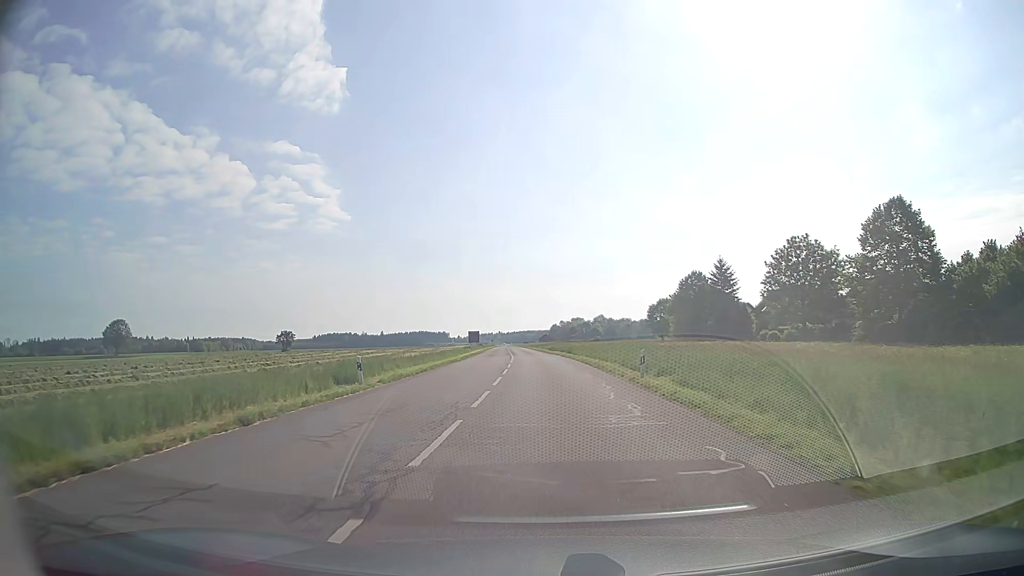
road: tertiary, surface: asphalt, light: Day
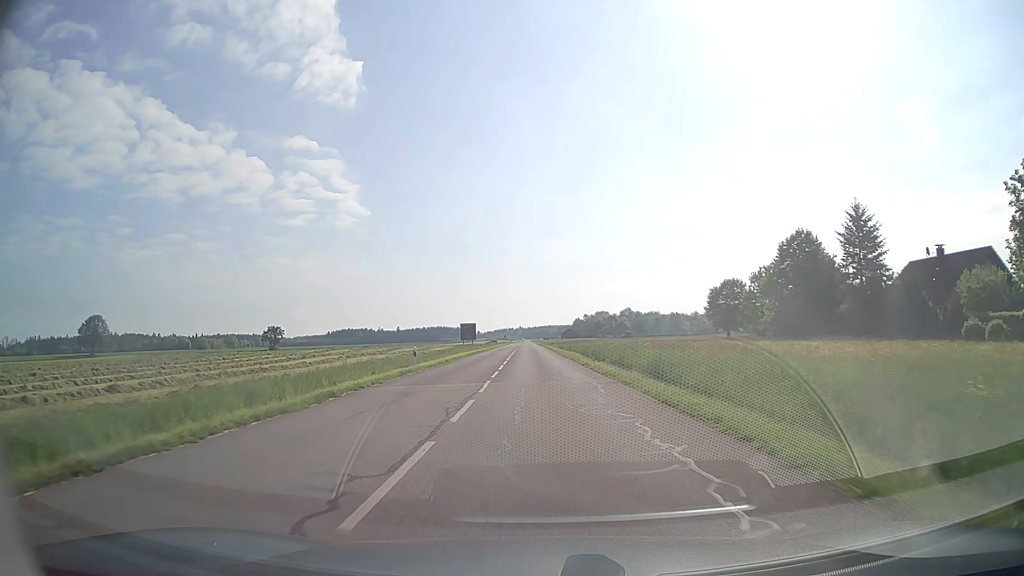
(-0.3, +38.8) m; -2°
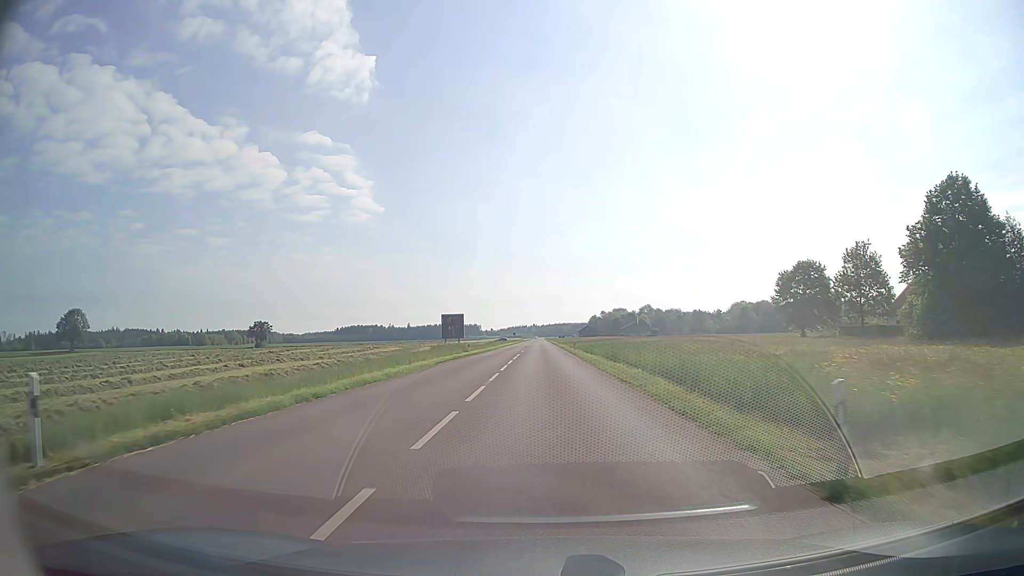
(-0.4, +27.1) m; -1°
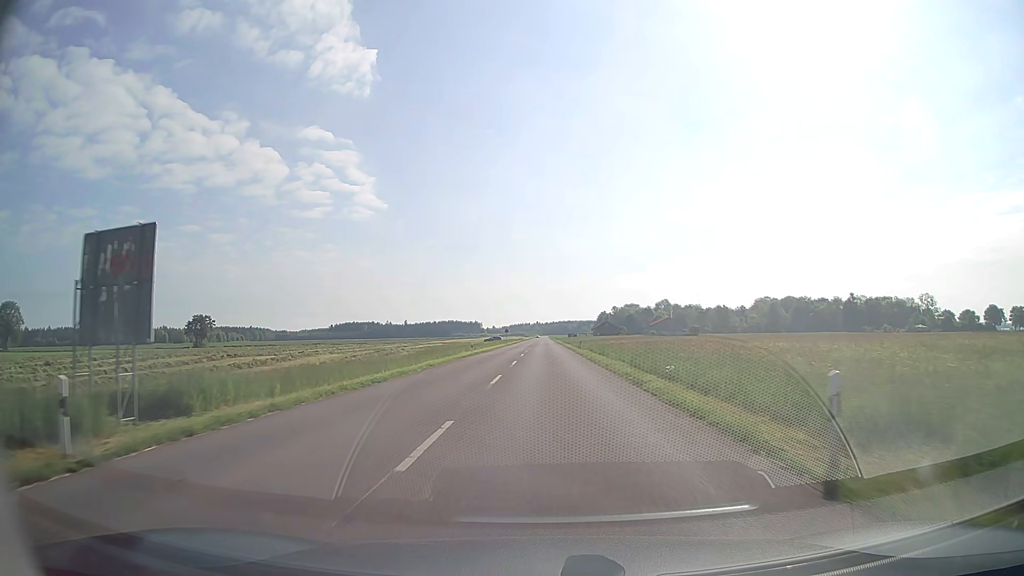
(-0.3, +49.9) m; 0°
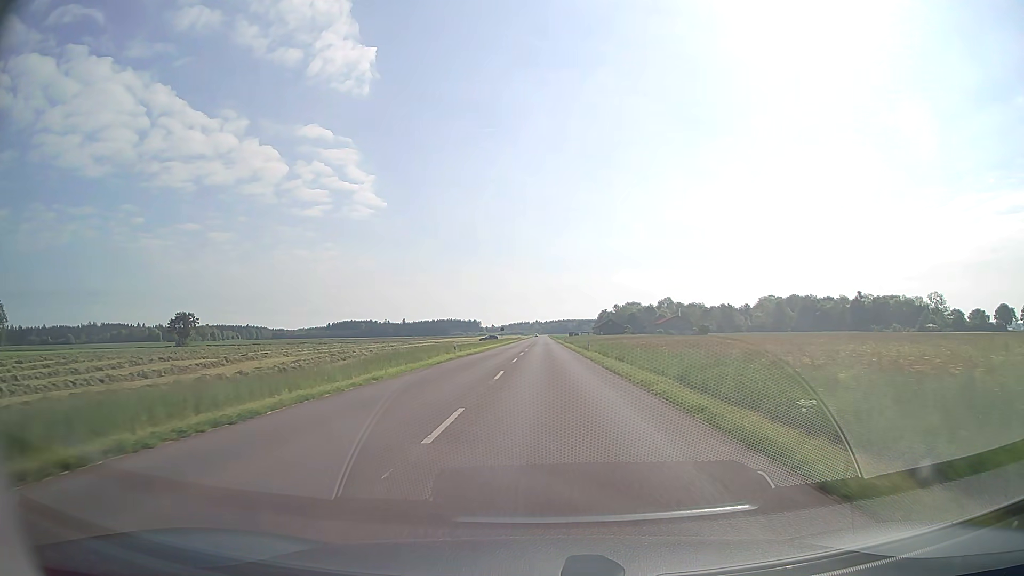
(0.0, +10.4) m; 0°
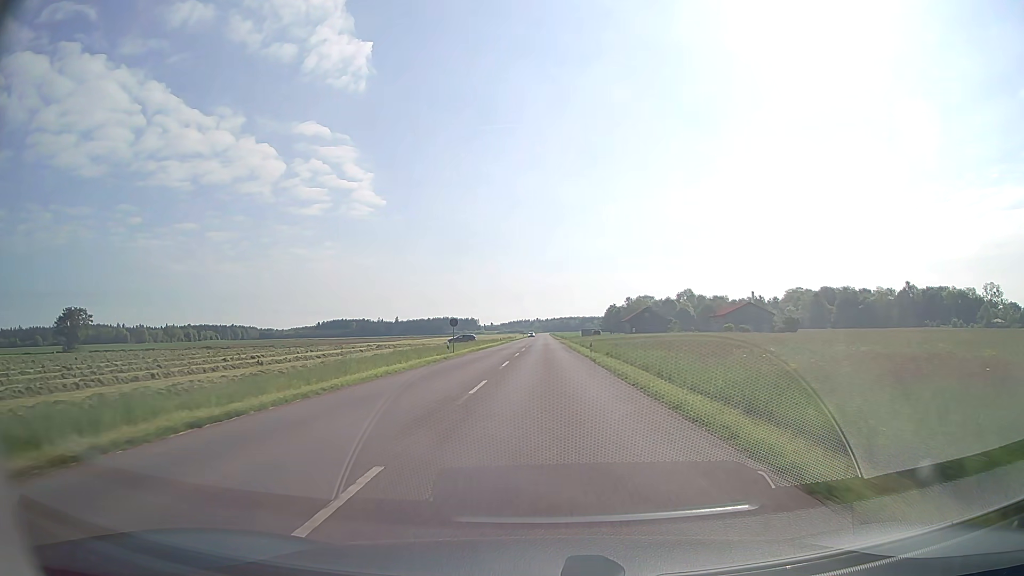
(+0.1, +53.7) m; 0°
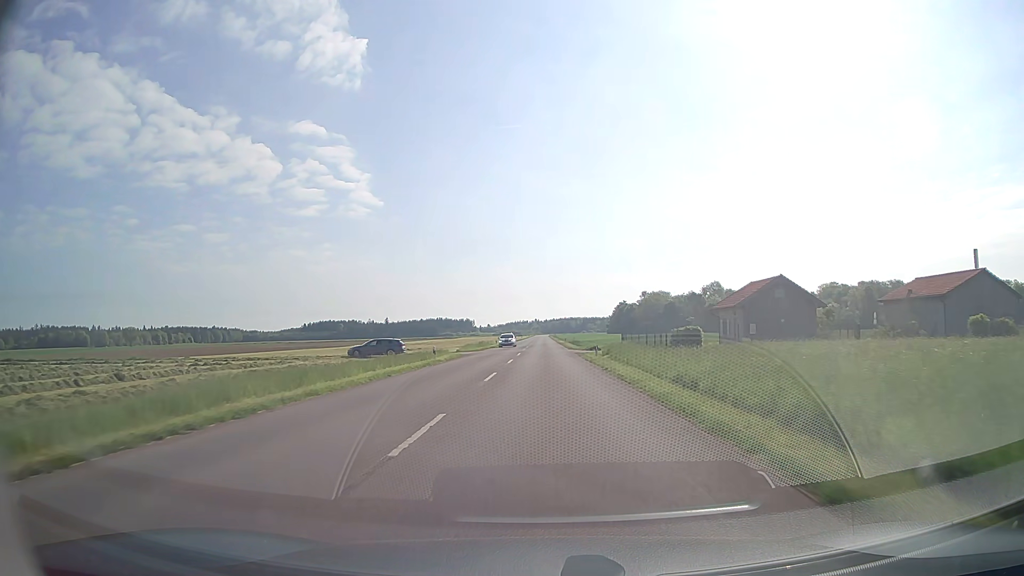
(+0.1, +55.6) m; 0°
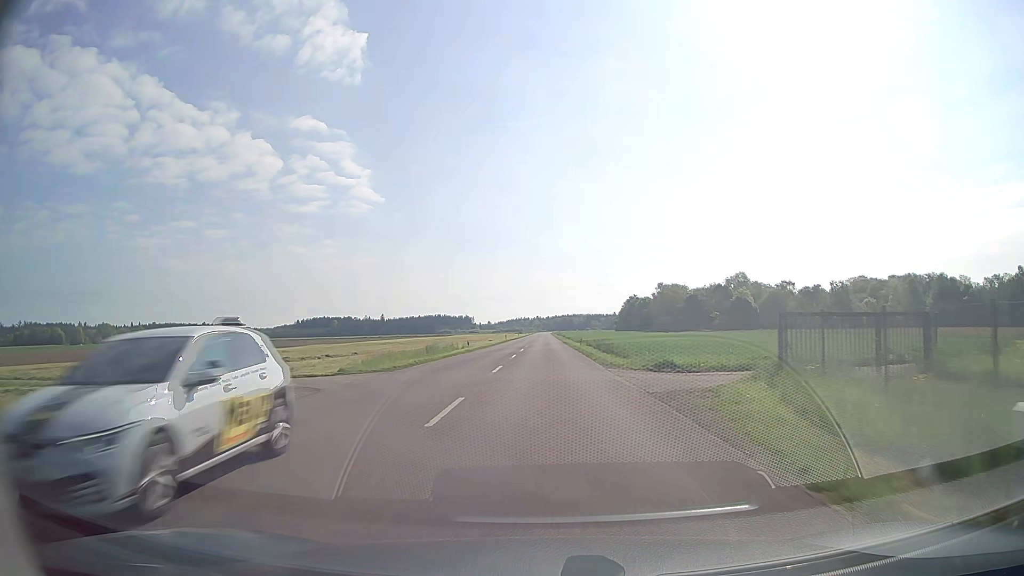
(0.0, +33.8) m; 0°
(0, +10) (0, +20) (0, +30) (0, +40) (0, +50) (0, +60) (0, +70) (0, +80) (0, +90) (0, +100) m
